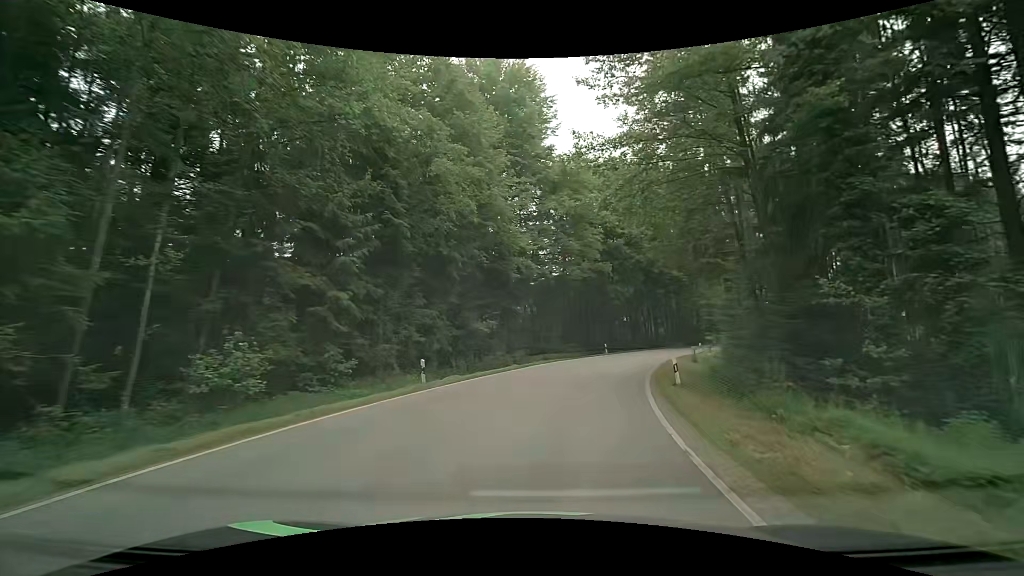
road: secondary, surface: asphalt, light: Day
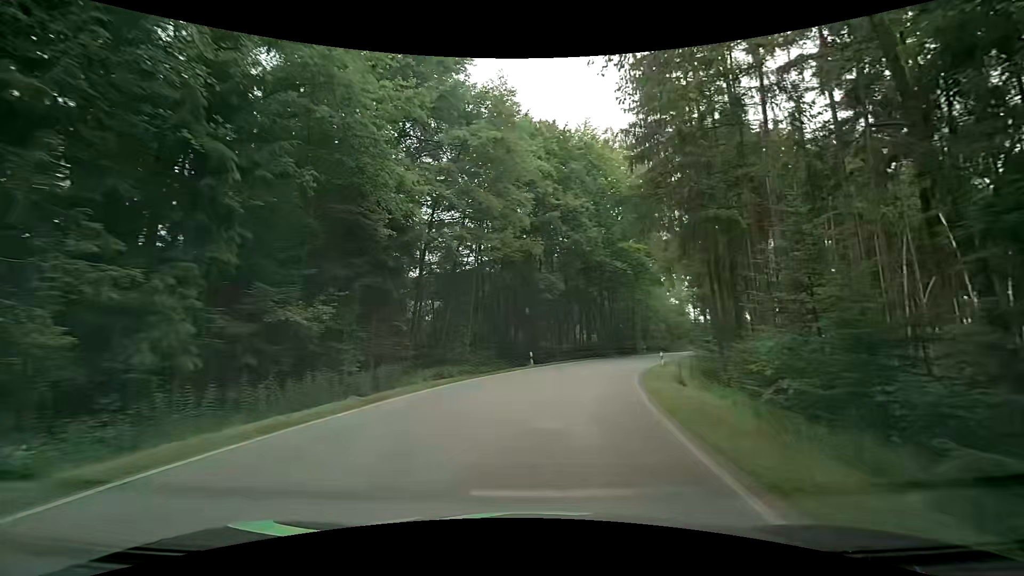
(+1.2, +13.6) m; +10°
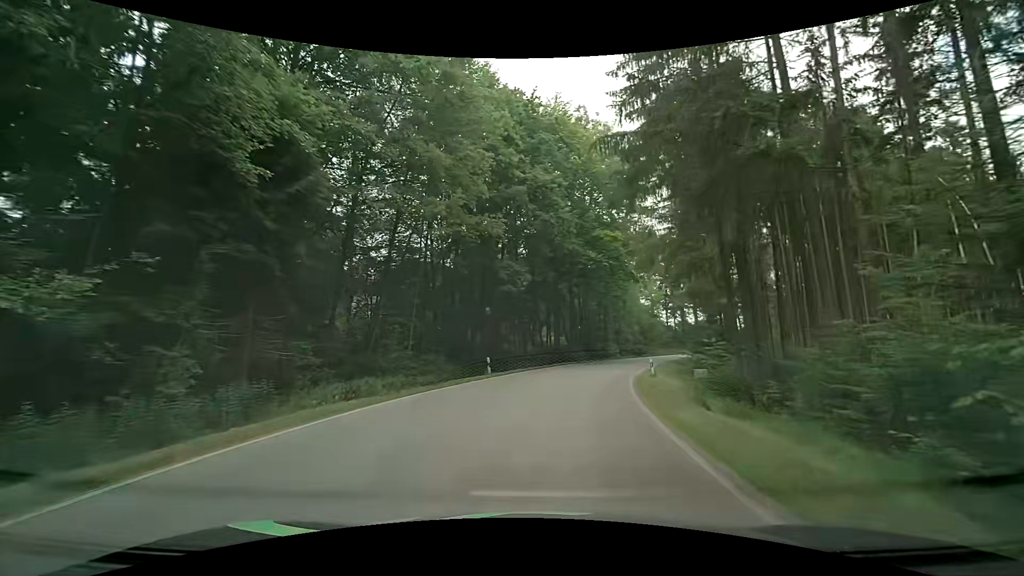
(+0.3, +6.6) m; +5°
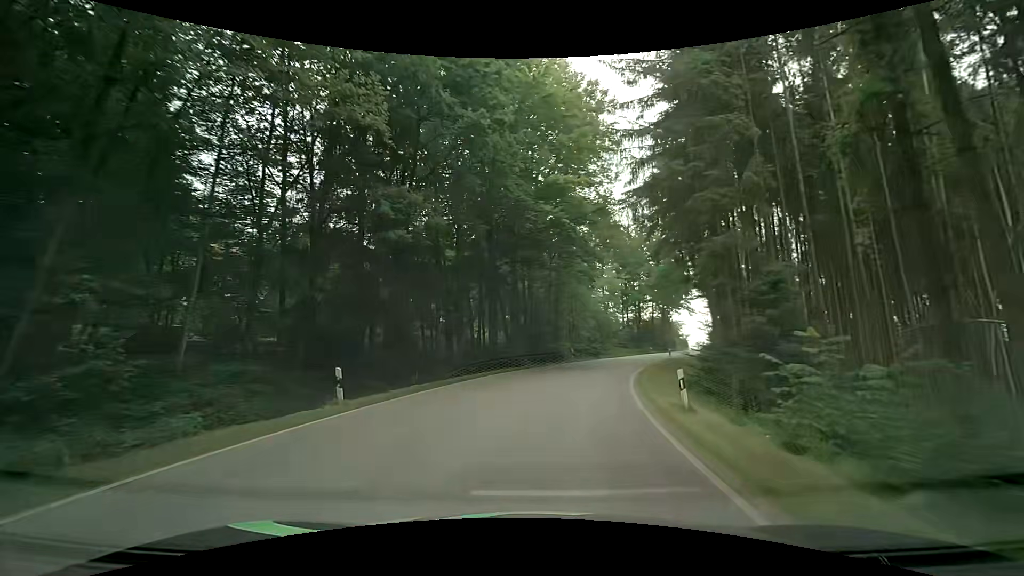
(+0.9, +13.1) m; +7°
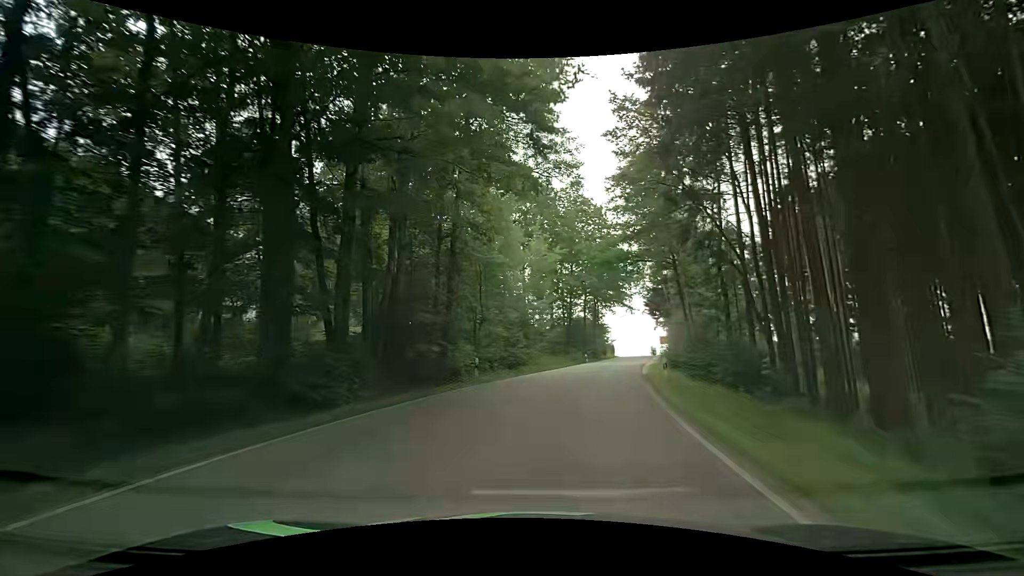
(+1.5, +19.6) m; +10°
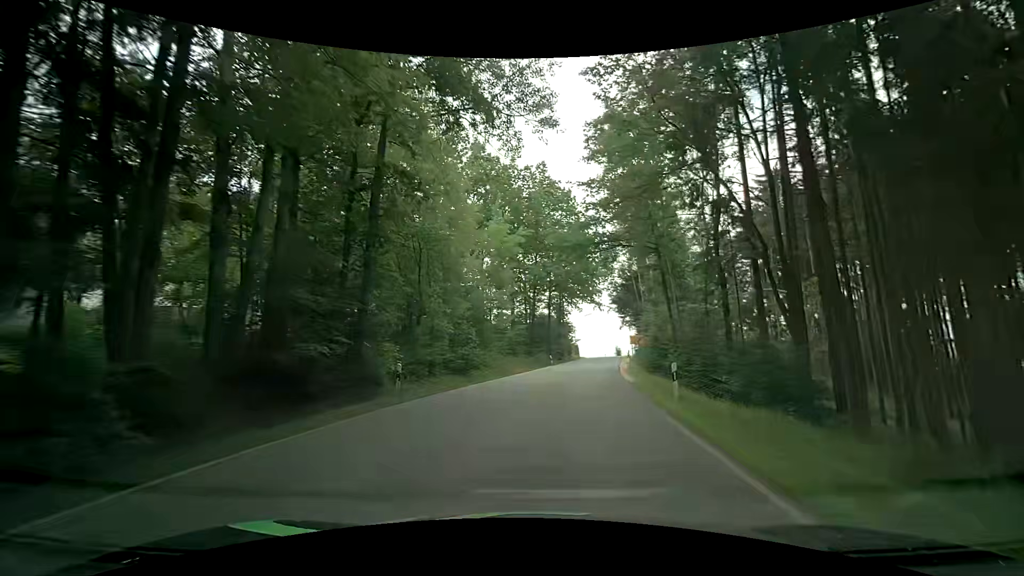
(+0.3, +6.5) m; +6°
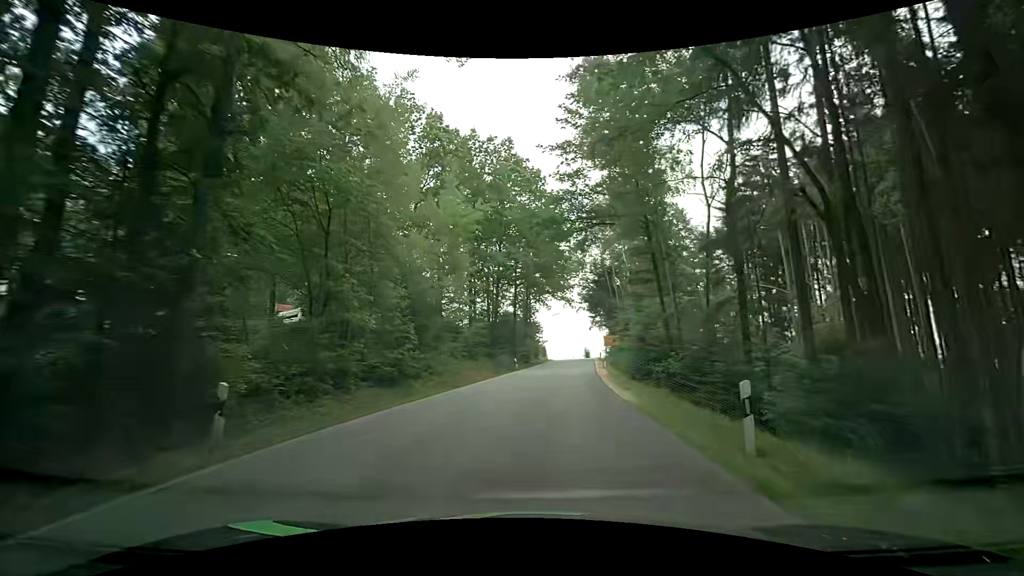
(0.0, +6.5) m; +3°
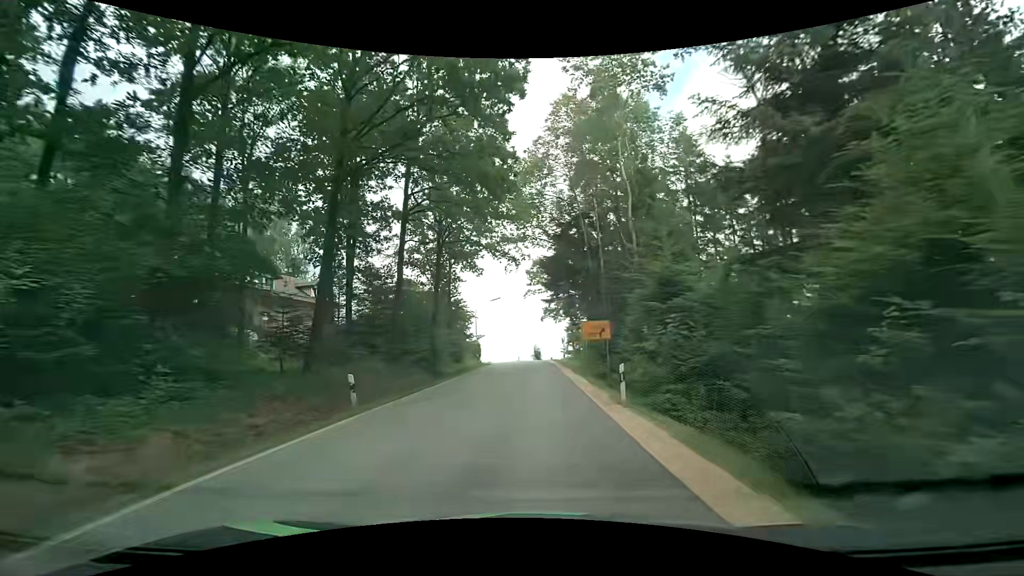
(+1.4, +26.0) m; +6°
(0, +10) (+1, +20) (+1, +30) (+1, +40) (+1, +50) (+1, +60) (-1, +70) (-3, +80) (-5, +89) (-9, +99) m
